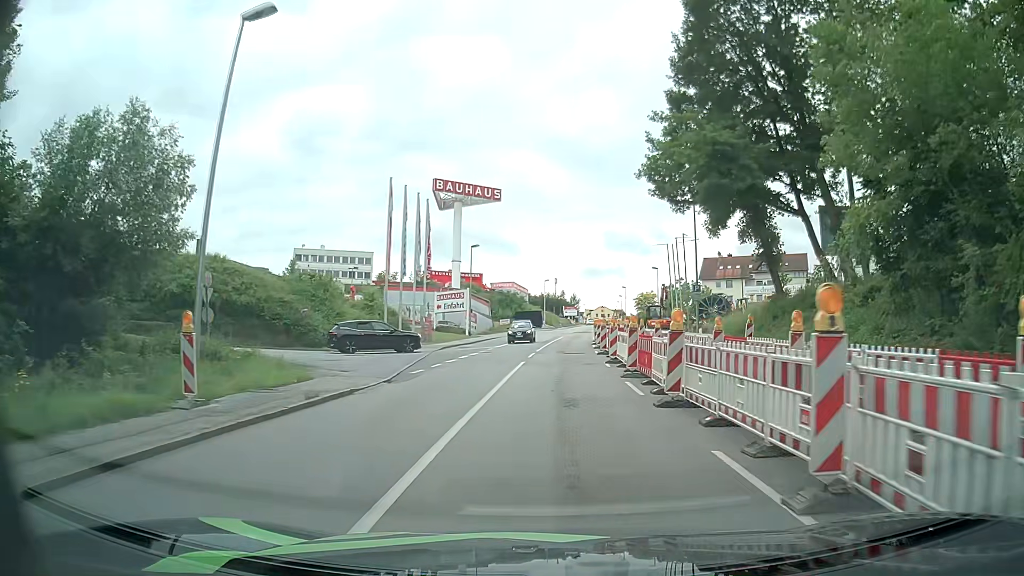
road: tertiary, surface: asphalt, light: Day
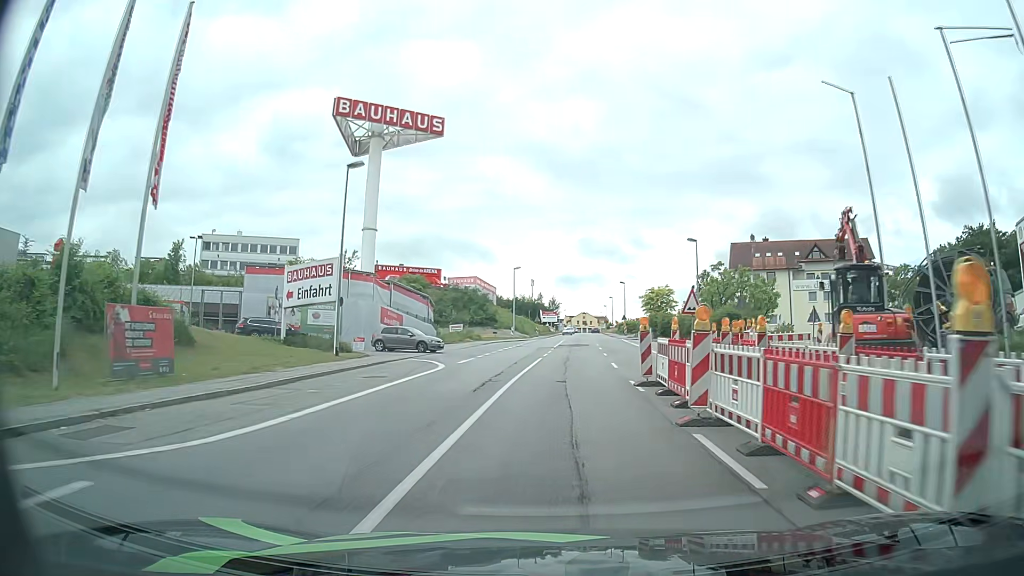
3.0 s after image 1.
(+0.9, +35.0) m; +2°
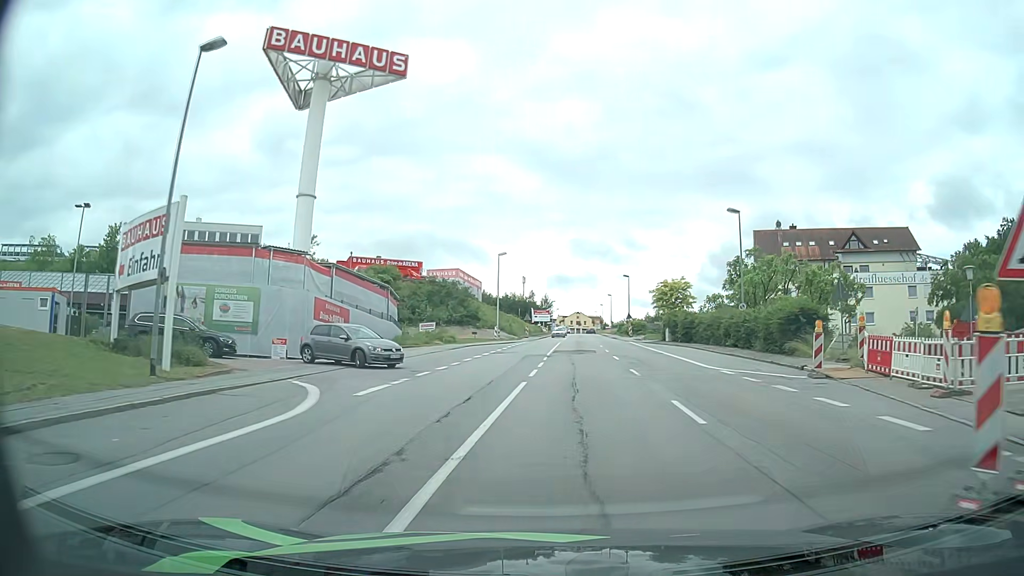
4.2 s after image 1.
(+0.1, +14.1) m; +1°
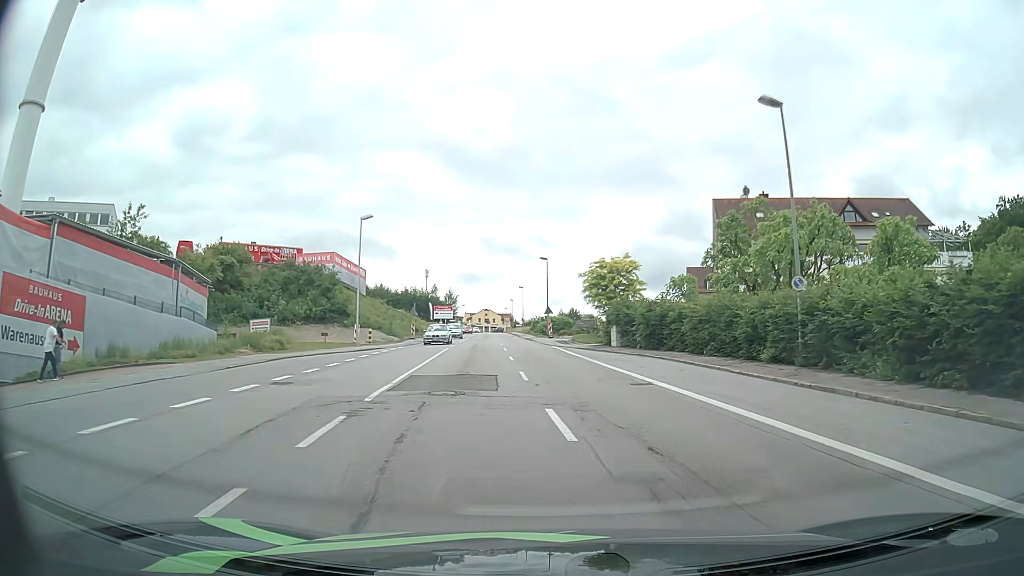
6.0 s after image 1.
(+1.4, +20.4) m; +8°
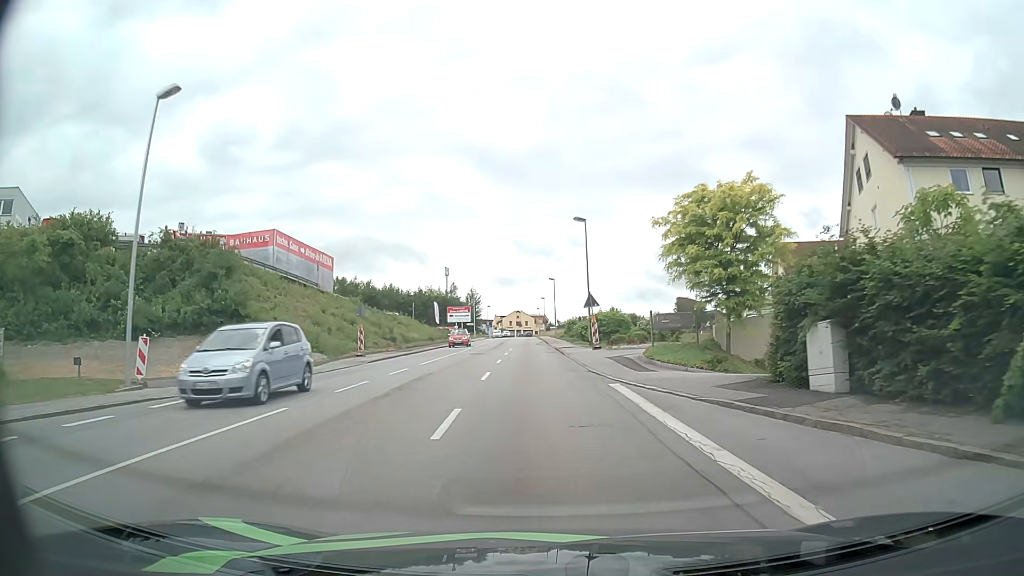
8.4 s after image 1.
(-0.1, +26.2) m; -3°
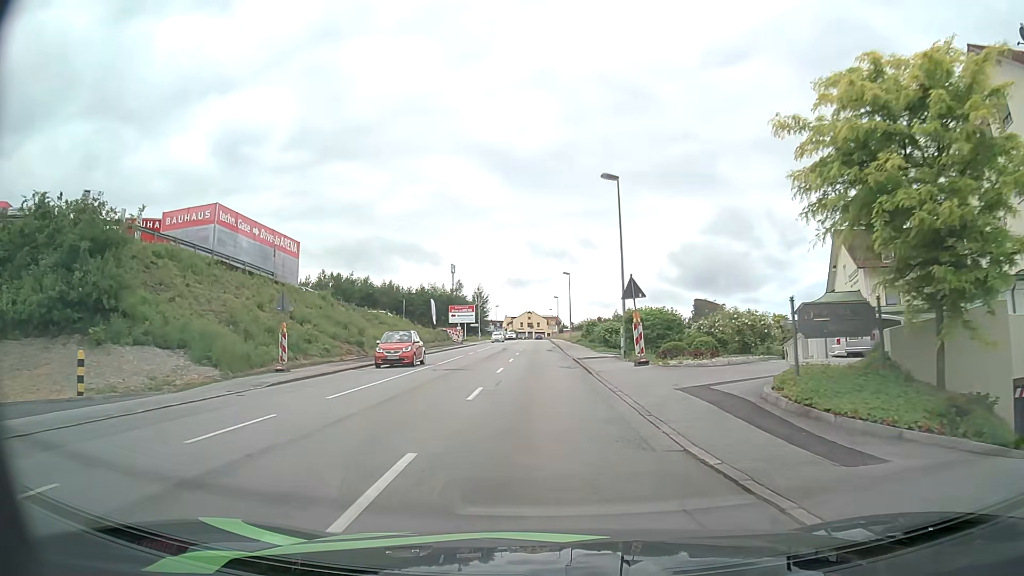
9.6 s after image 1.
(-0.1, +12.8) m; -1°
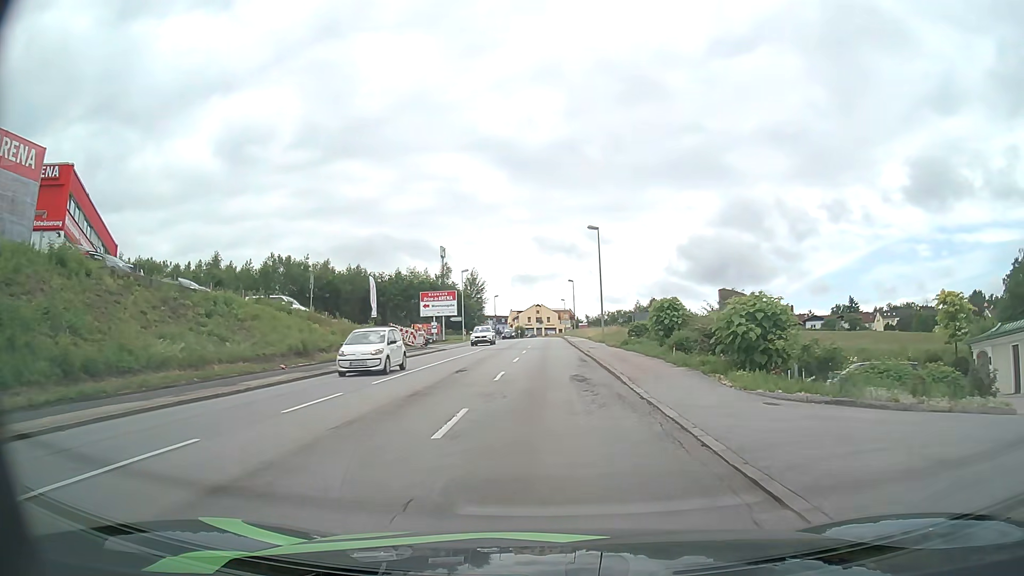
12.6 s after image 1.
(-0.5, +32.4) m; -1°
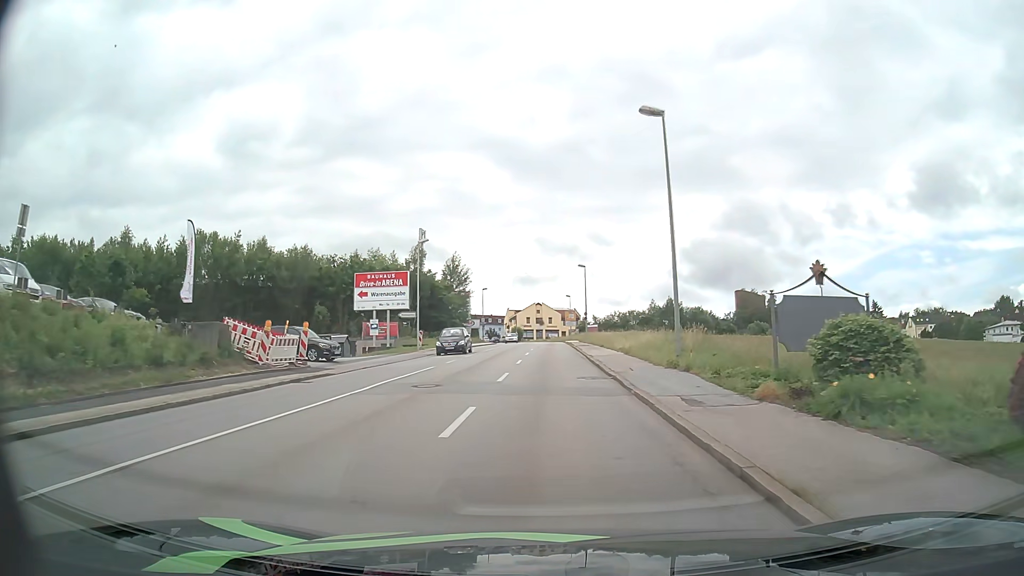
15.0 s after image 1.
(-0.1, +26.6) m; 0°
(0, +10) (0, +20) (0, +30) (0, +40) (0, +50) (0, +60) (0, +70) (0, +80) (0, +90) (0, +100) m
